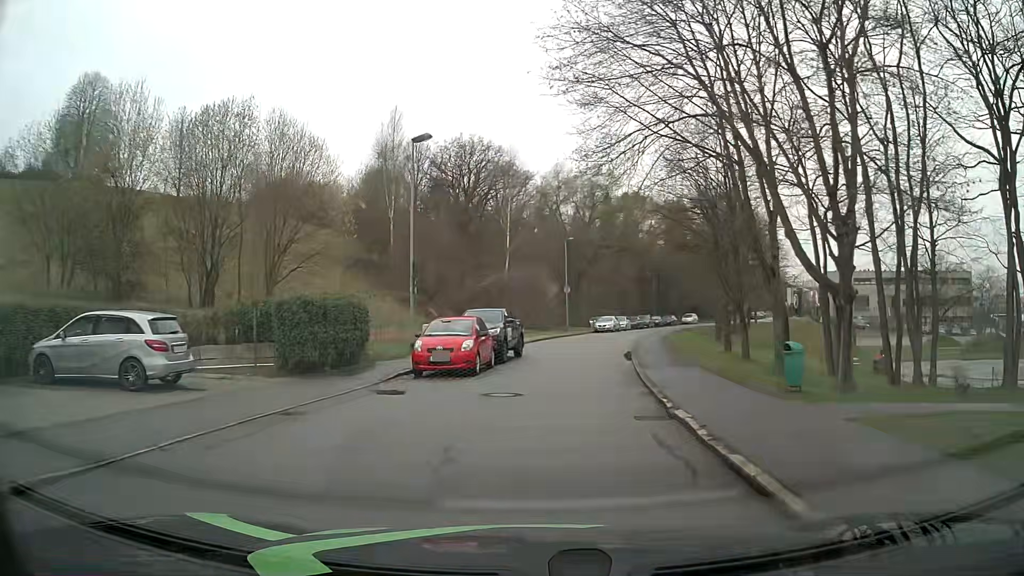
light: Day
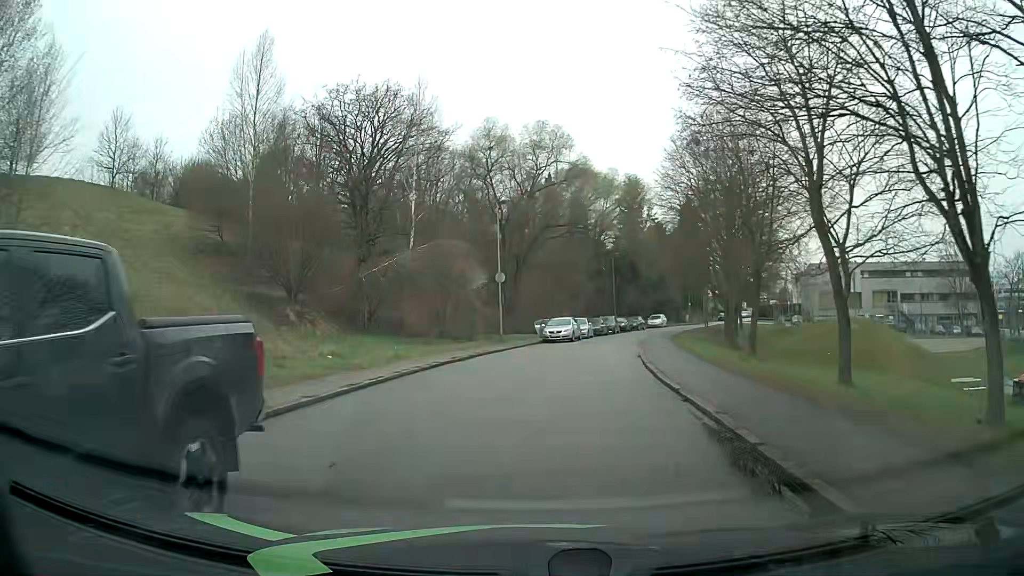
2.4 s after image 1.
(+1.2, +20.9) m; +5°
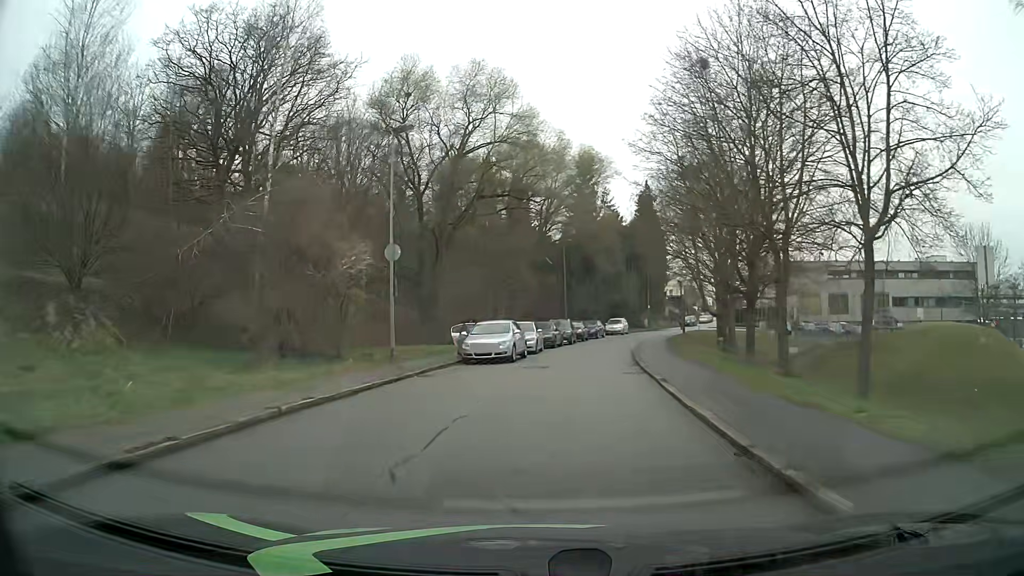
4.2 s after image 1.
(+0.9, +15.9) m; +6°
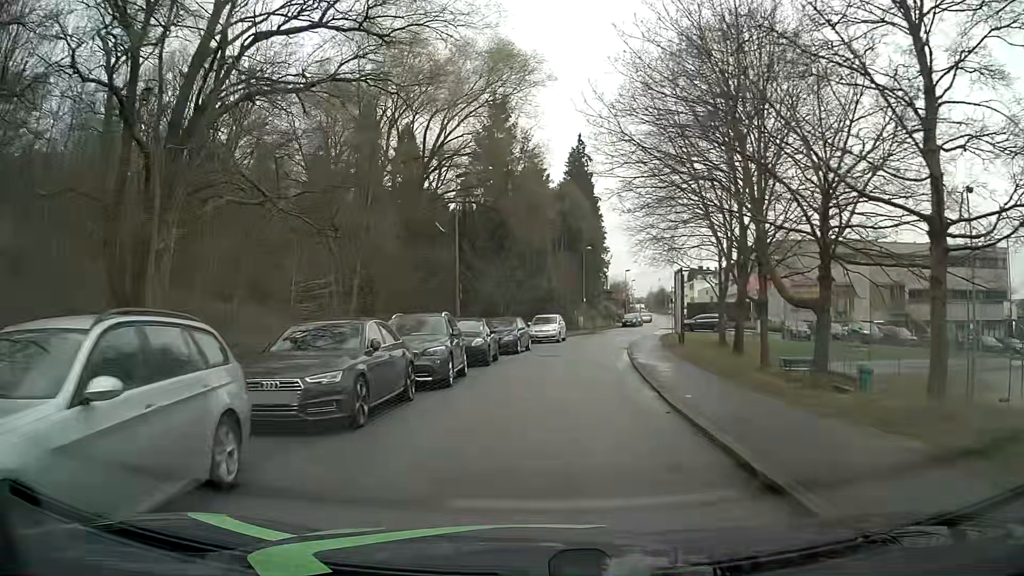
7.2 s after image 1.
(+2.2, +26.5) m; +8°
